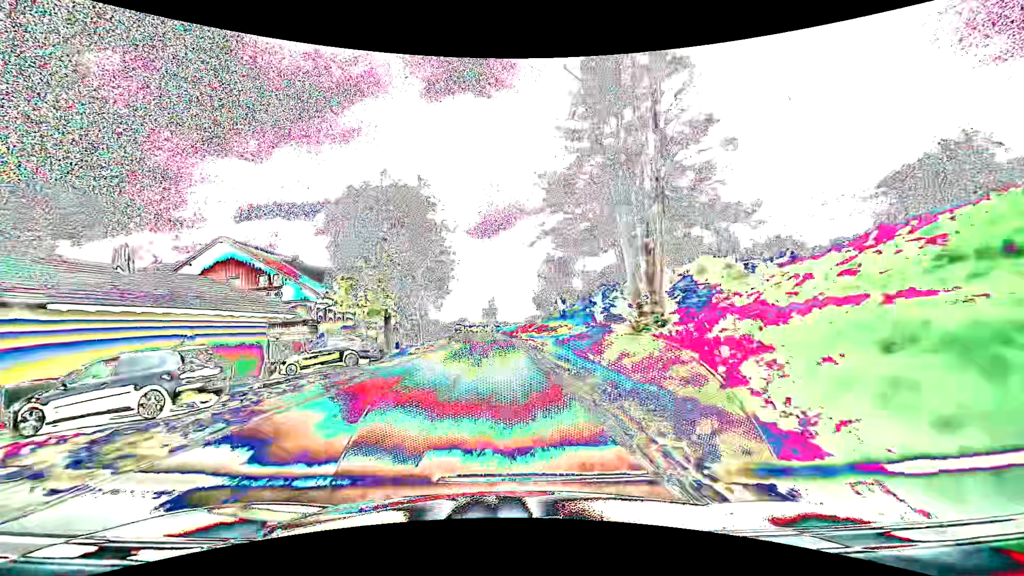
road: tertiary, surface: asphalt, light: Day
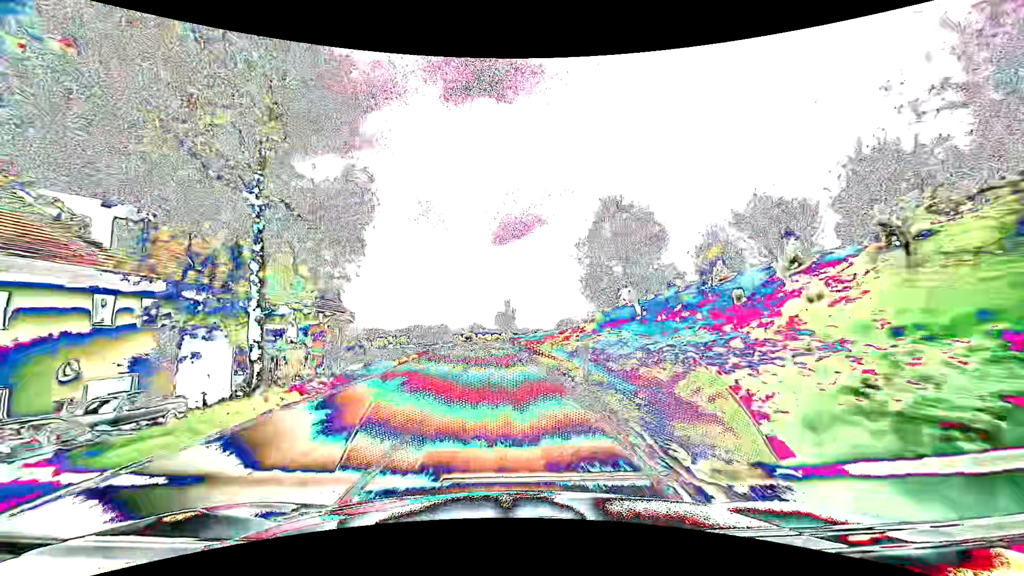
(-0.4, +31.6) m; -2°
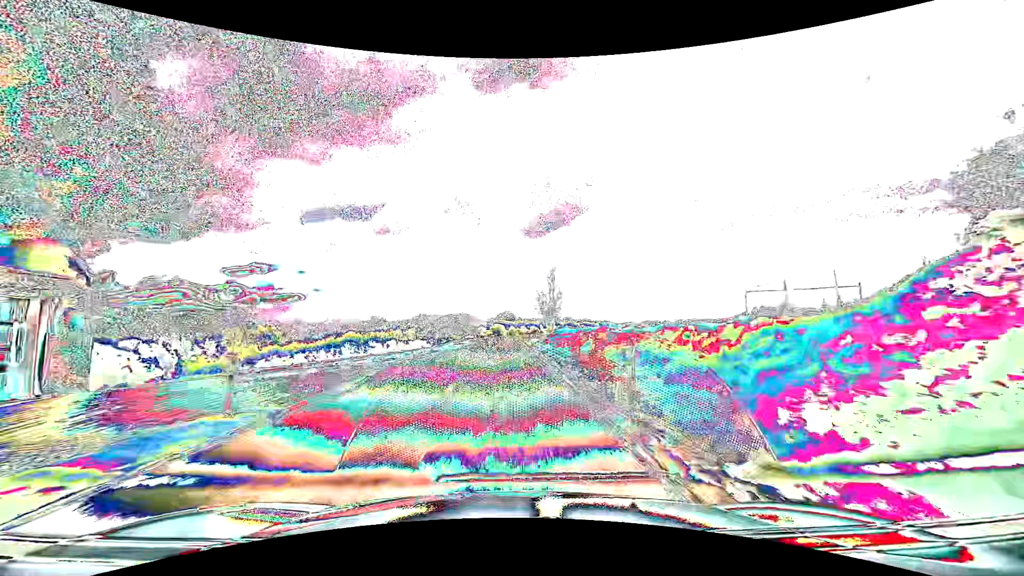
(-1.6, +42.0) m; -4°
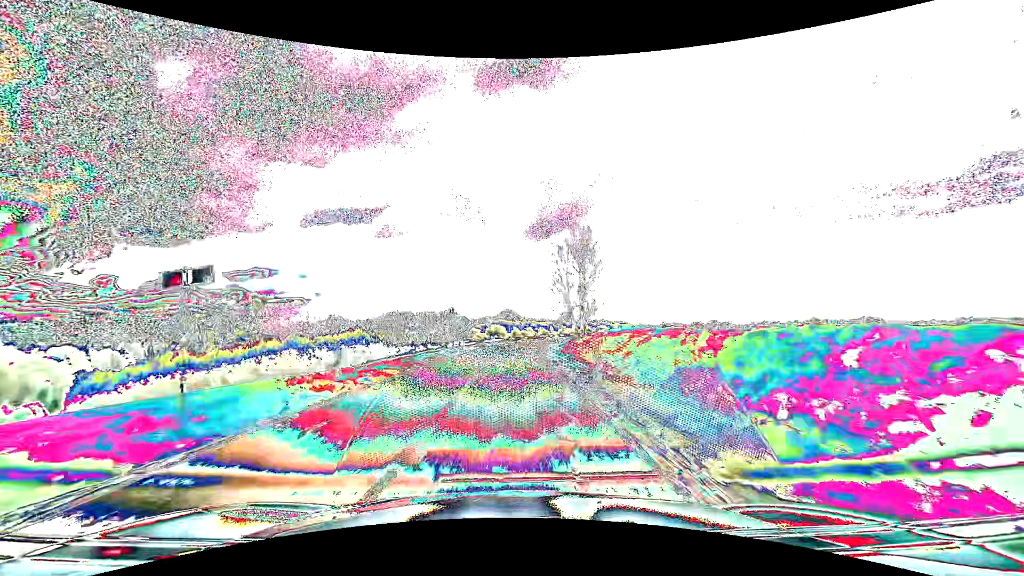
(0.0, +32.1) m; 0°
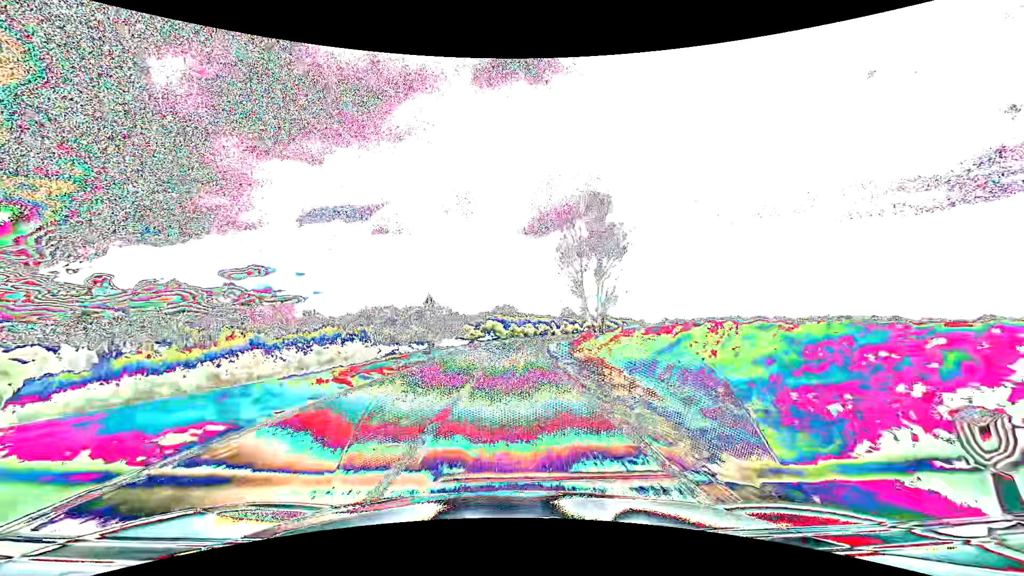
(0.0, +10.7) m; 0°
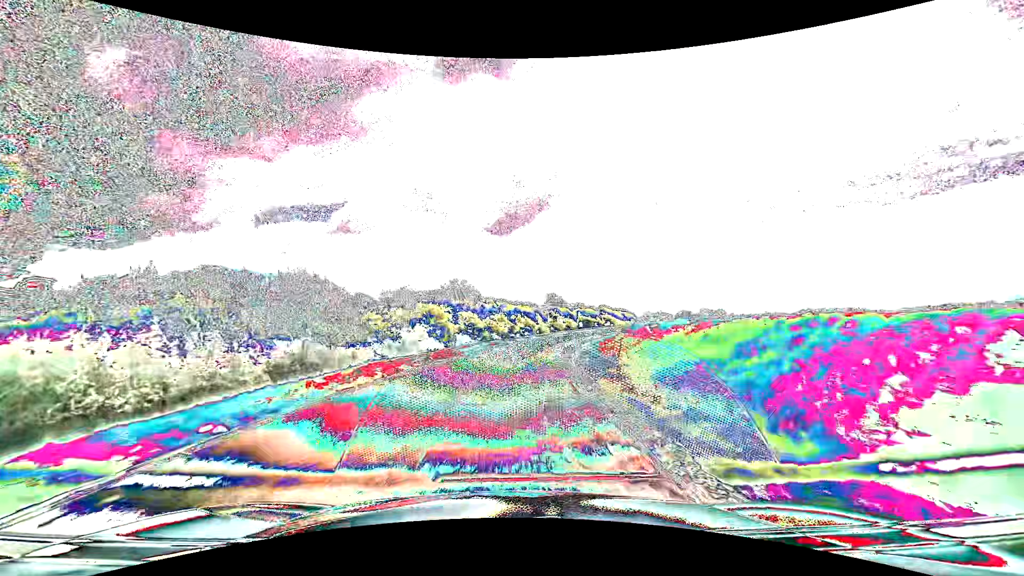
(+1.1, +43.1) m; +4°
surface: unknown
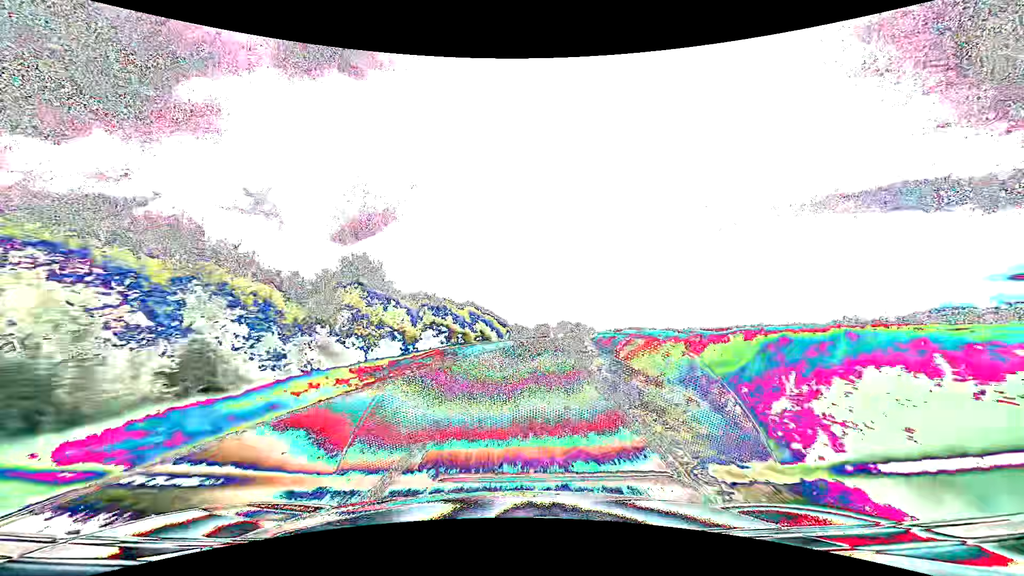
(+7.0, +53.2) m; +17°
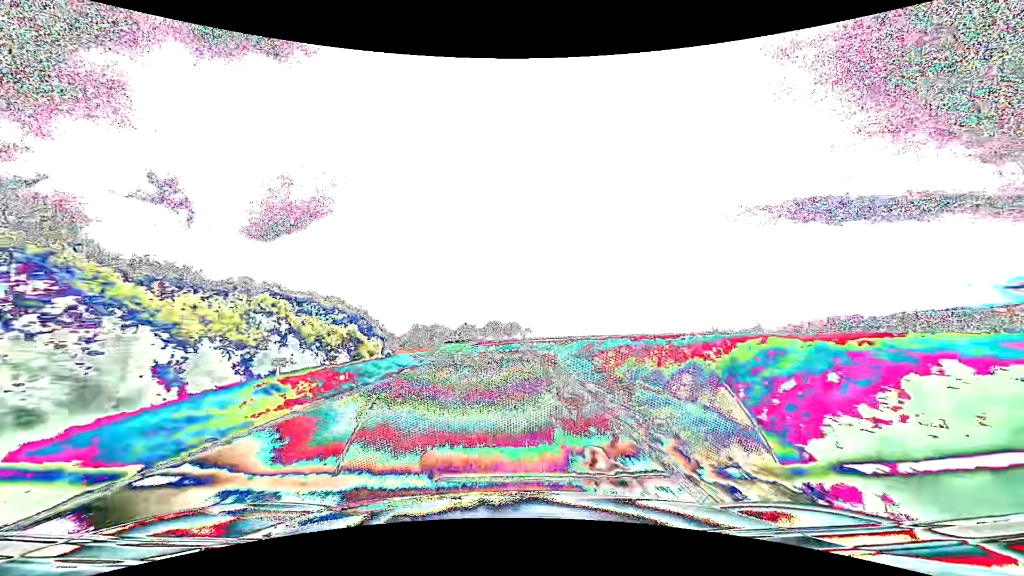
(+5.8, +53.2) m; +8°
(0, +10) (0, +20) (0, +30) (-1, +40) (-2, +50) (-4, +60) (-6, +69) (-9, +79) (-13, +88) (-17, +97) m
